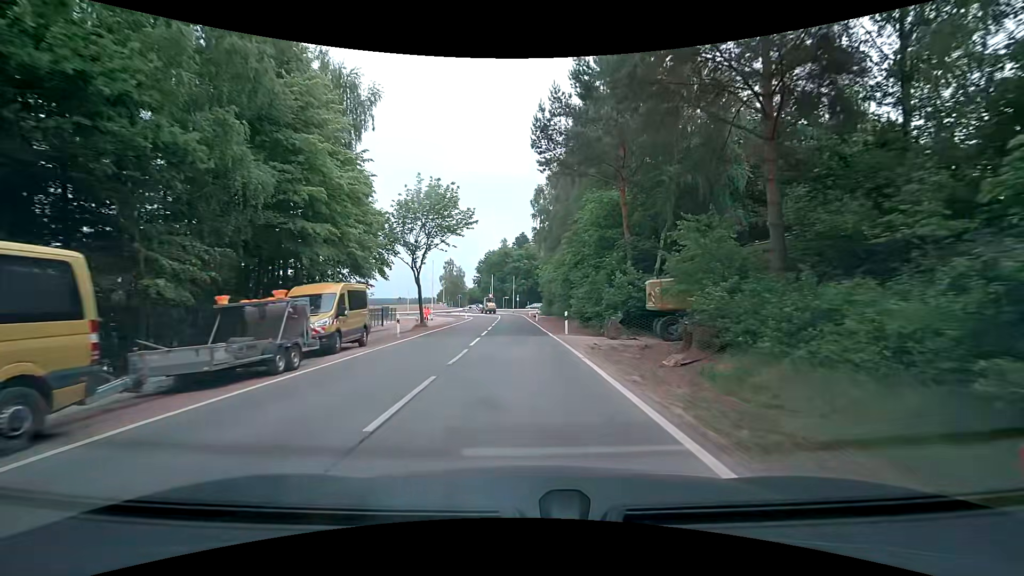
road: tertiary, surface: asphalt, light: Day
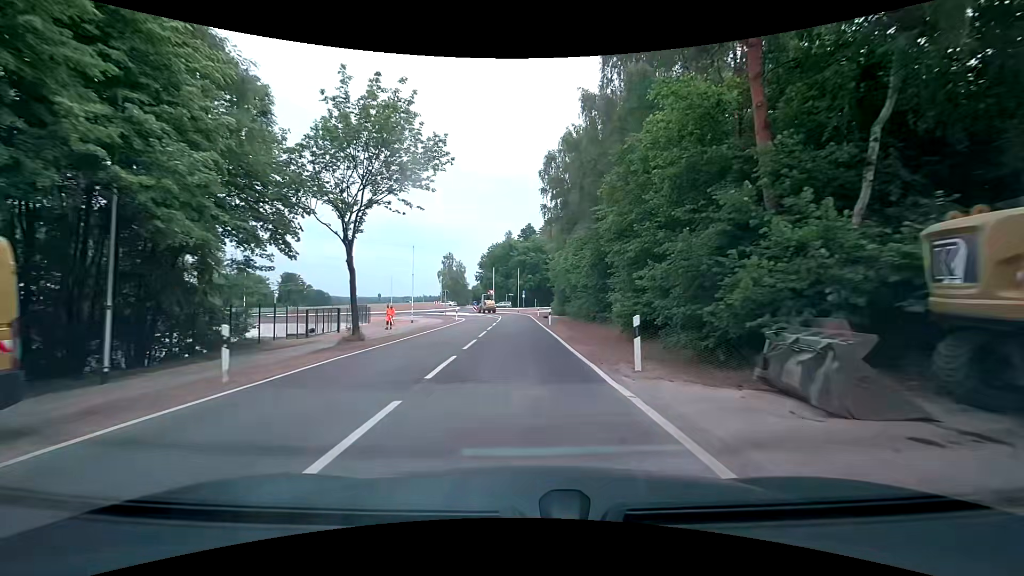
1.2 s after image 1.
(-0.2, +14.6) m; -1°
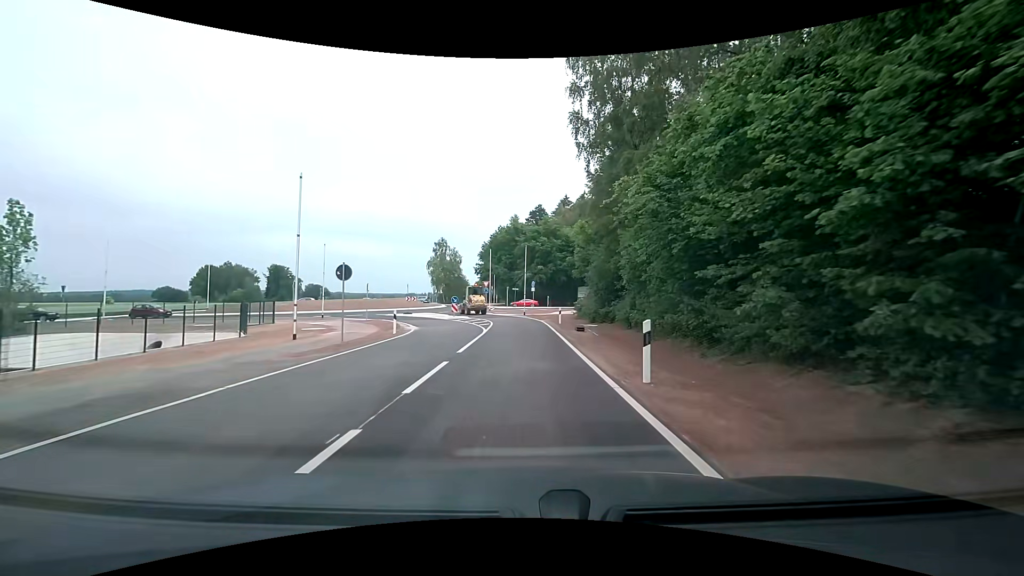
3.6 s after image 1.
(-0.2, +26.3) m; -1°
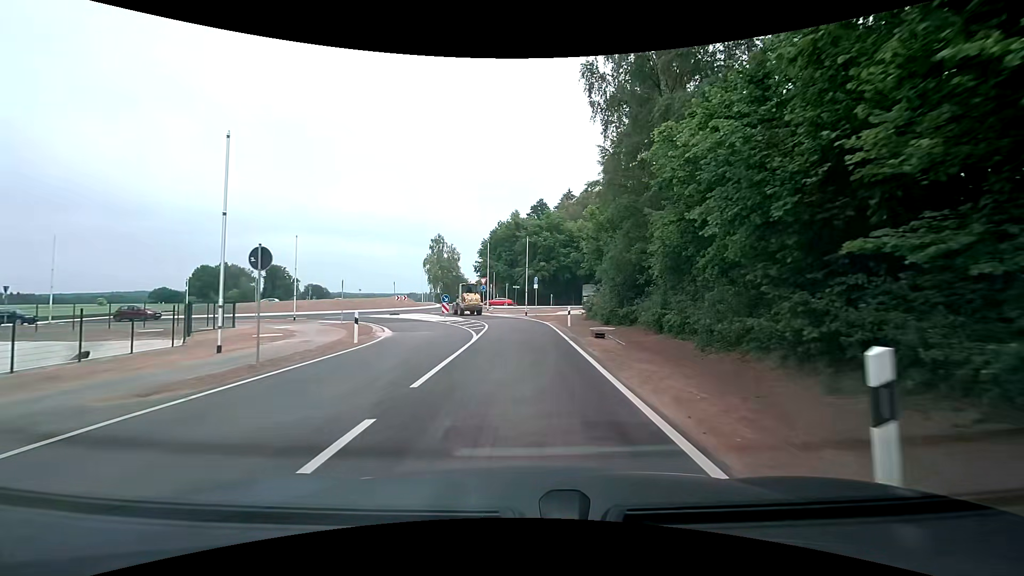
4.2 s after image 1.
(-0.1, +5.7) m; -1°
